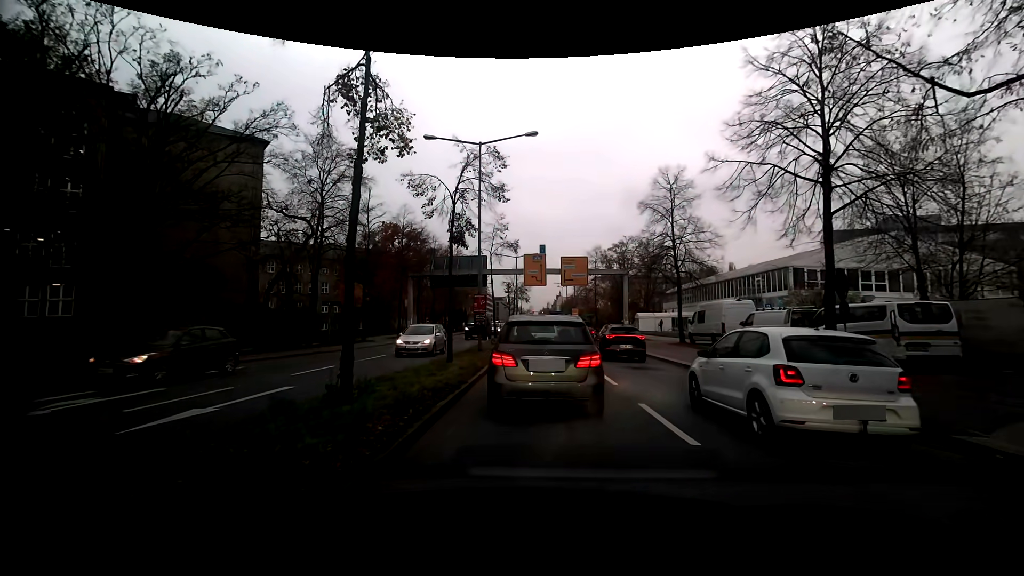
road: secondary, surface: asphalt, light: Day
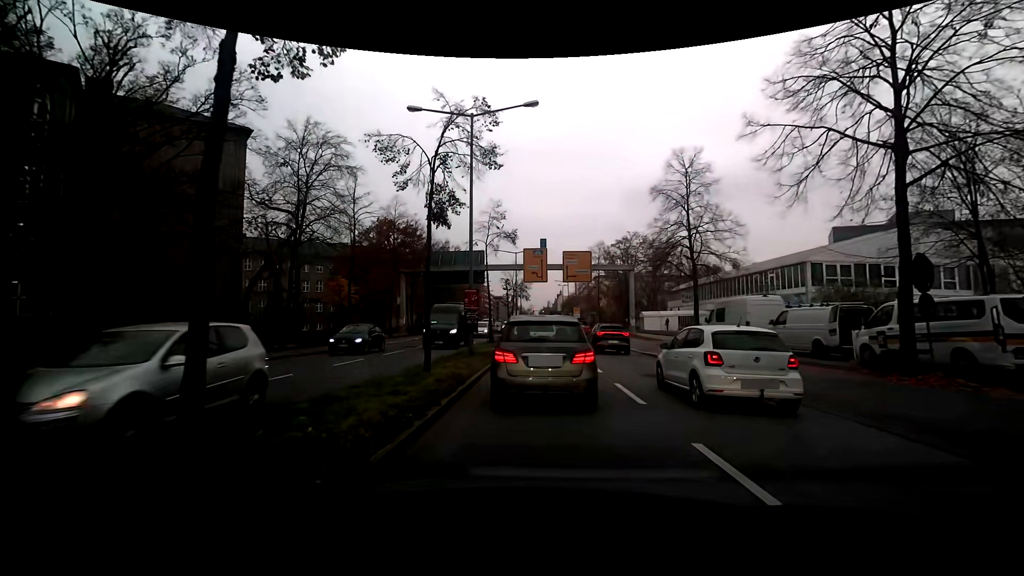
(+0.1, +3.4) m; +2°
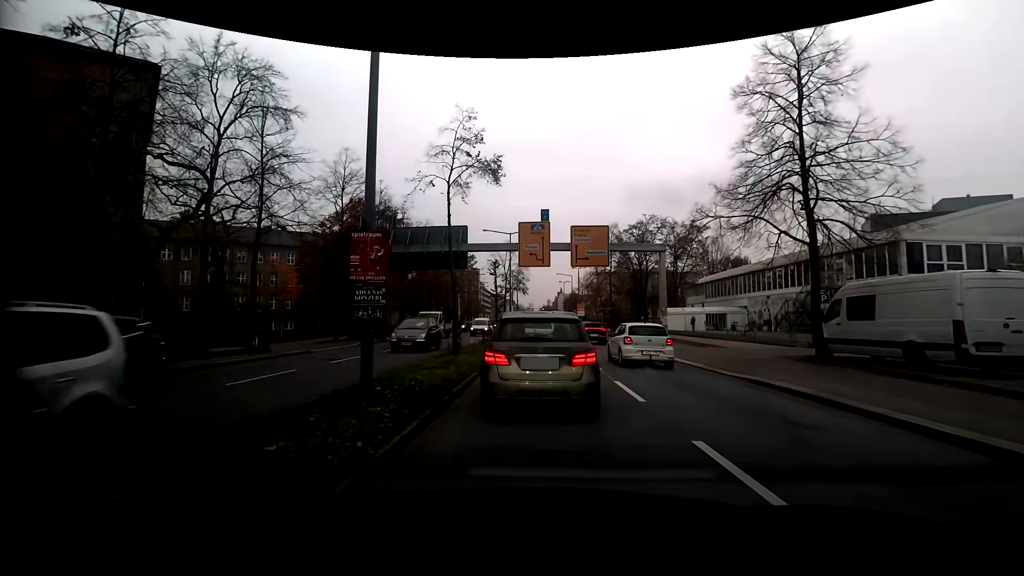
(-0.1, +12.2) m; 0°
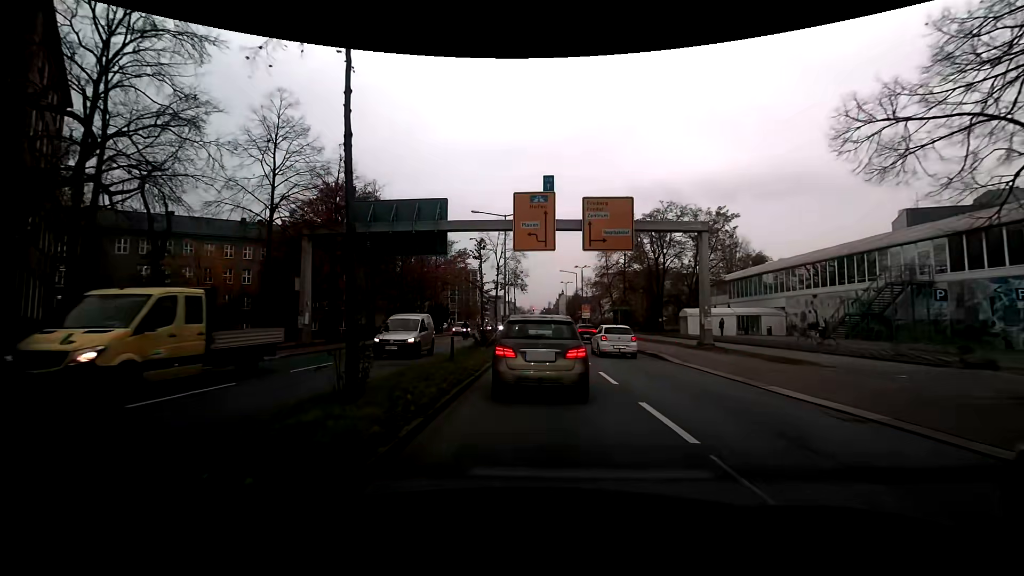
(0.0, +9.2) m; 0°
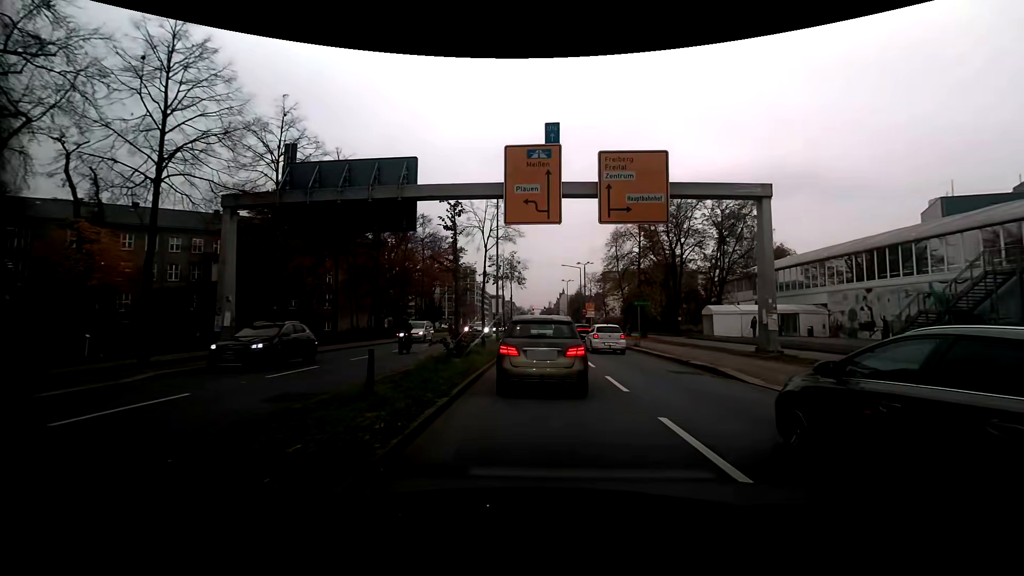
(0.0, +7.5) m; +1°
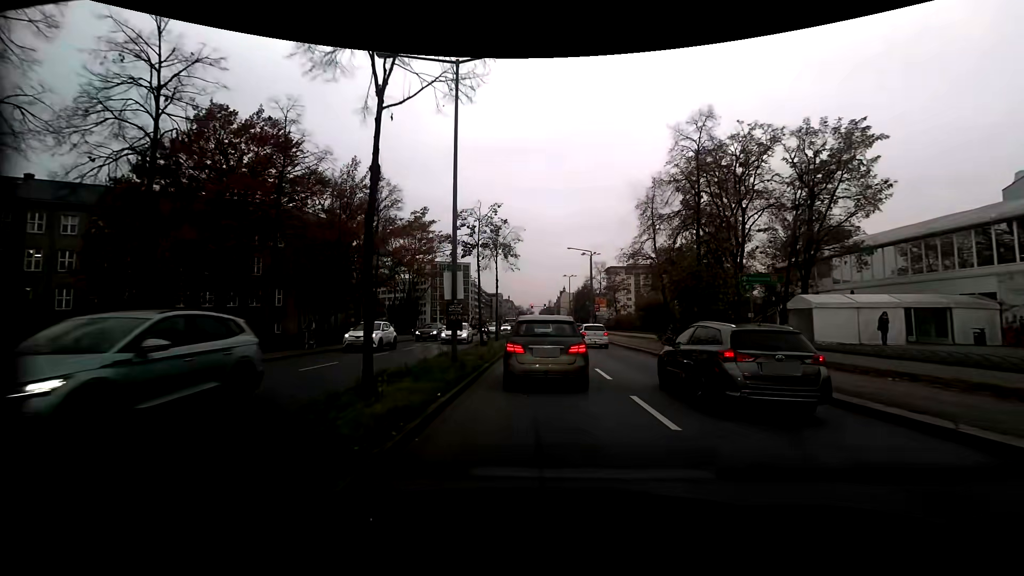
(-0.1, +16.1) m; 0°
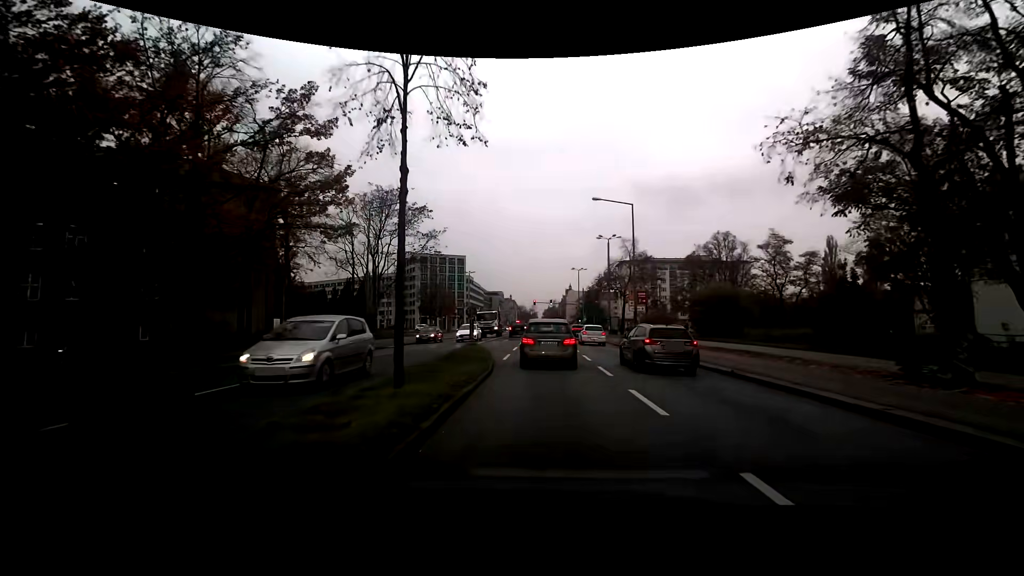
(-0.2, +23.2) m; 0°
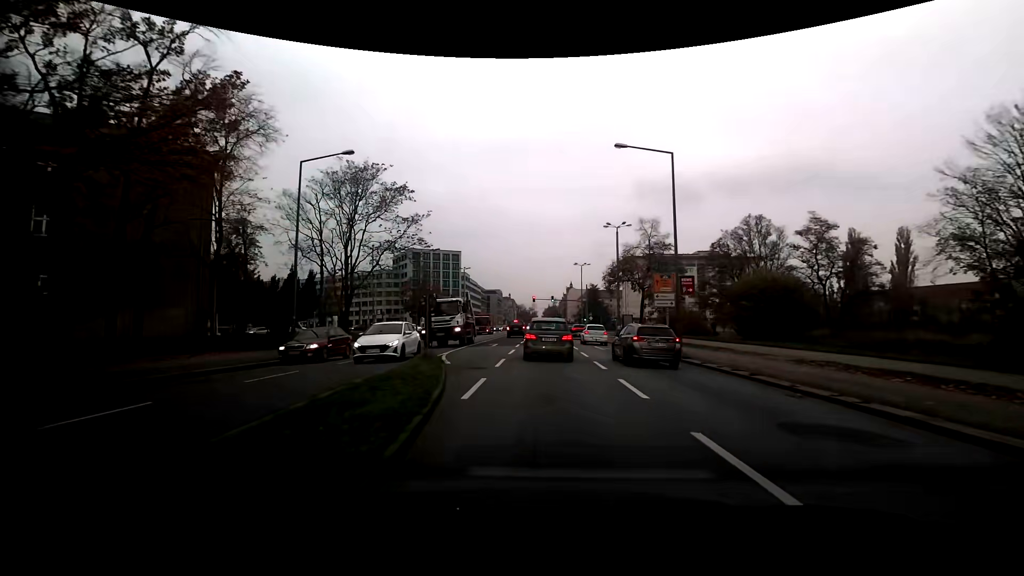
(0.0, +10.3) m; 0°
(0, +10) (-2, +20) (-3, +30) (-3, +40) (-3, +50) (-3, +60) (-3, +70) (-3, +80) (-3, +90) (-3, +100) m
